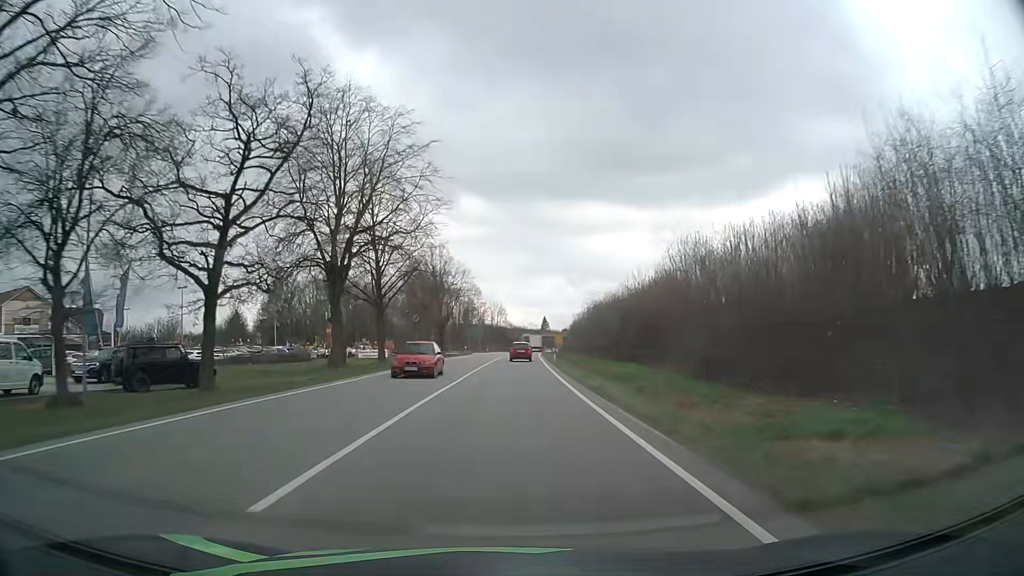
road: primary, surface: asphalt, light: Day
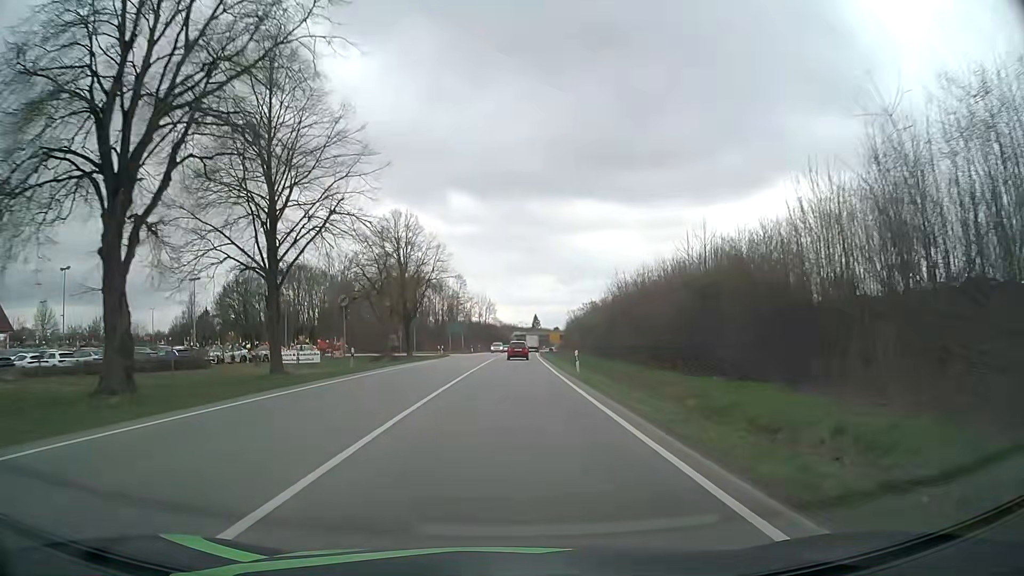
(+0.2, +22.3) m; +1°
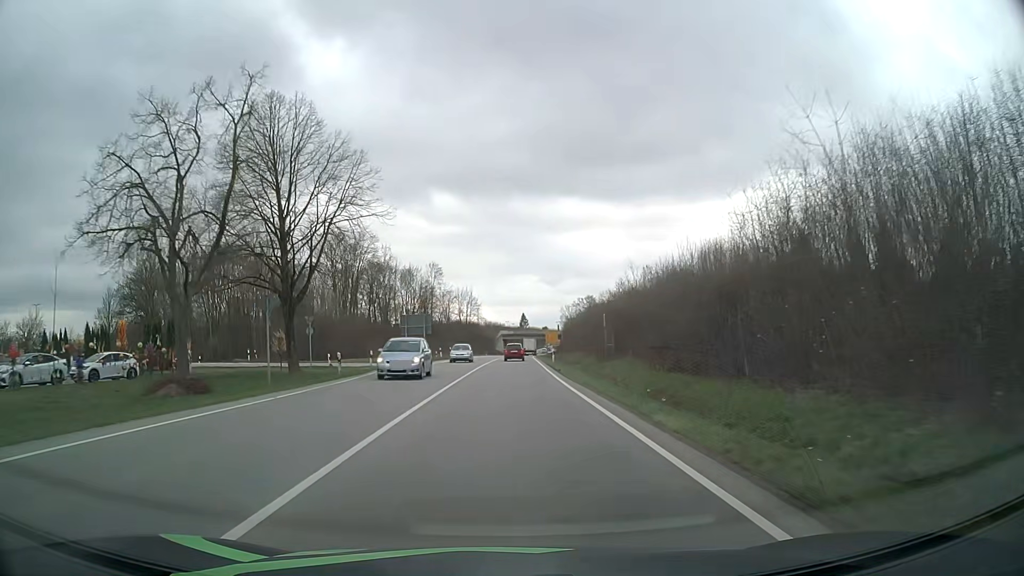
(+0.4, +33.3) m; +1°
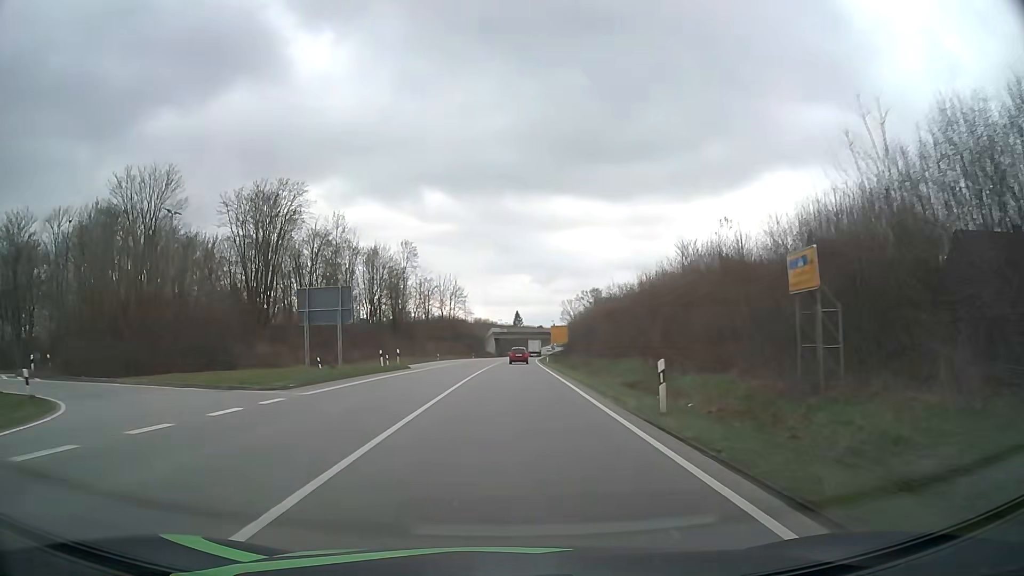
(+0.2, +33.5) m; +1°
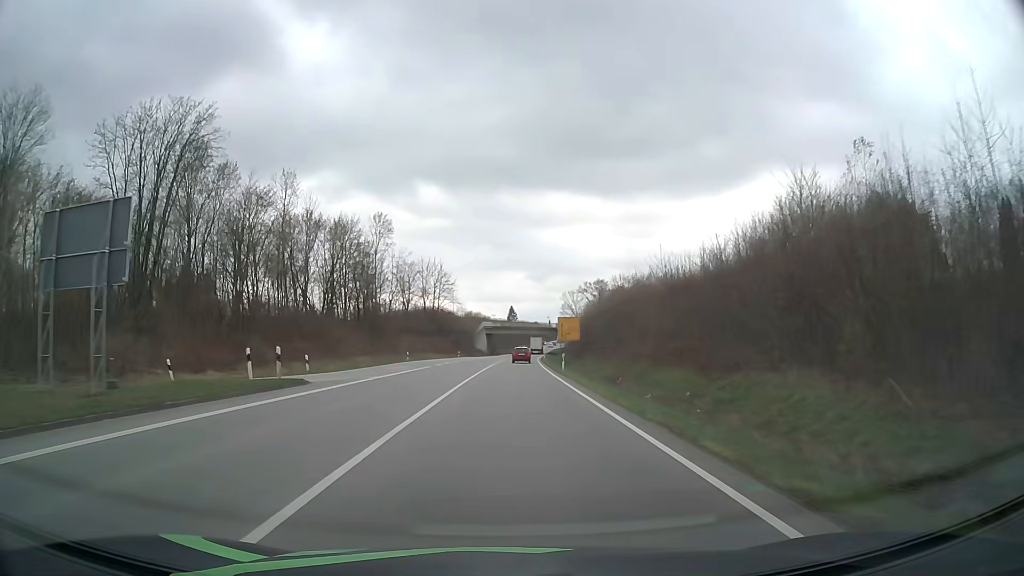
(0.0, +22.6) m; 0°
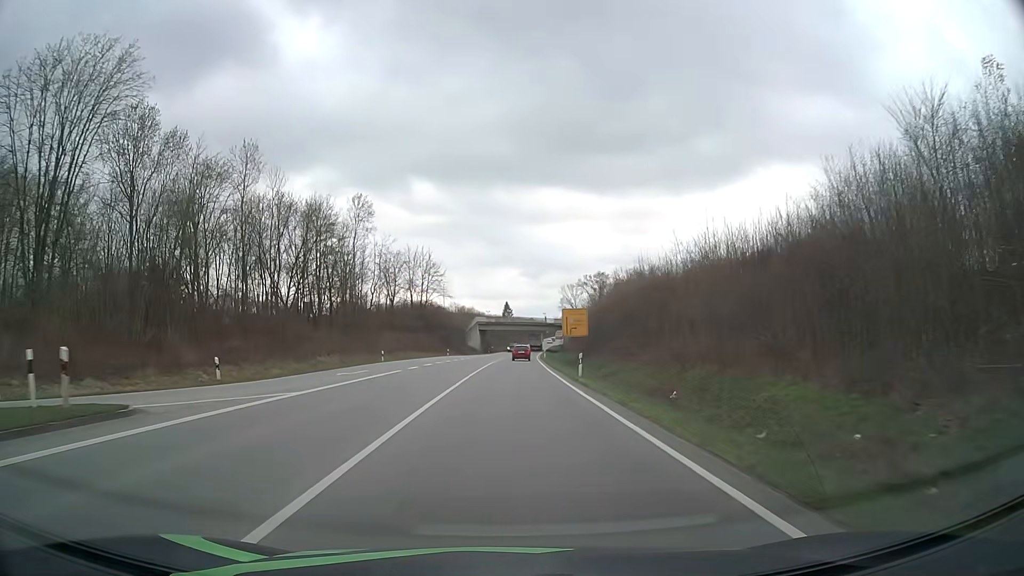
(0.0, +11.3) m; 0°
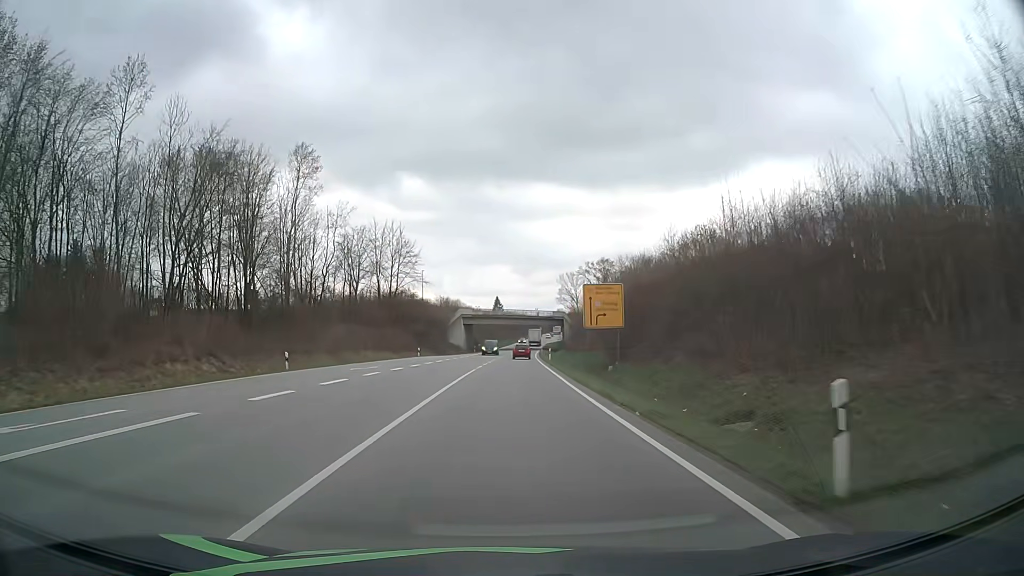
(+0.2, +22.9) m; +1°
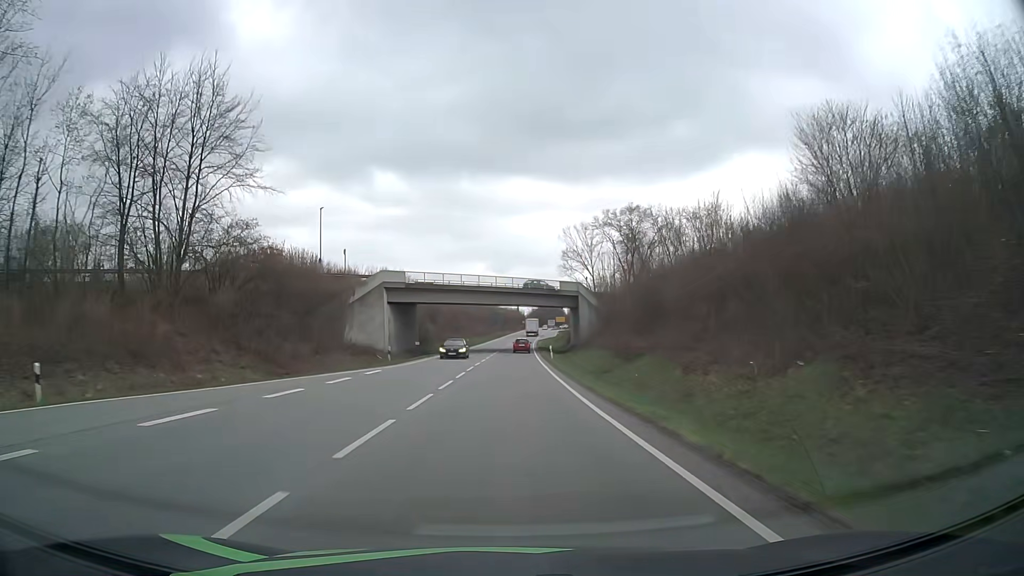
(+0.9, +58.7) m; +2°
(0, +10) (0, +20) (0, +30) (0, +40) (+1, +50) (+1, +60) (+1, +70) (+2, +80) (+2, +90) (+2, +100) m
